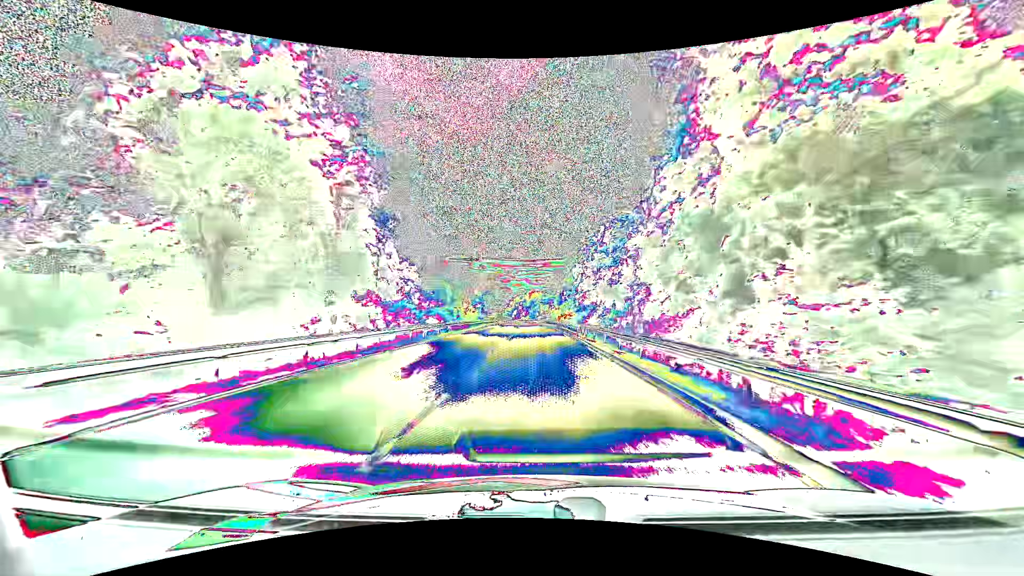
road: primary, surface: asphalt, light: Day
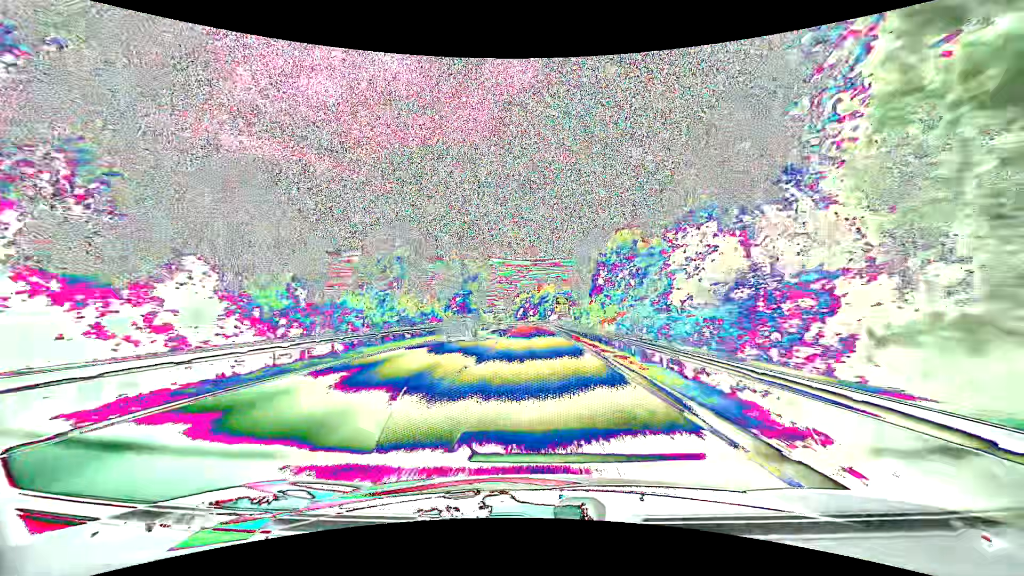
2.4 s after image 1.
(-0.4, +51.3) m; -2°
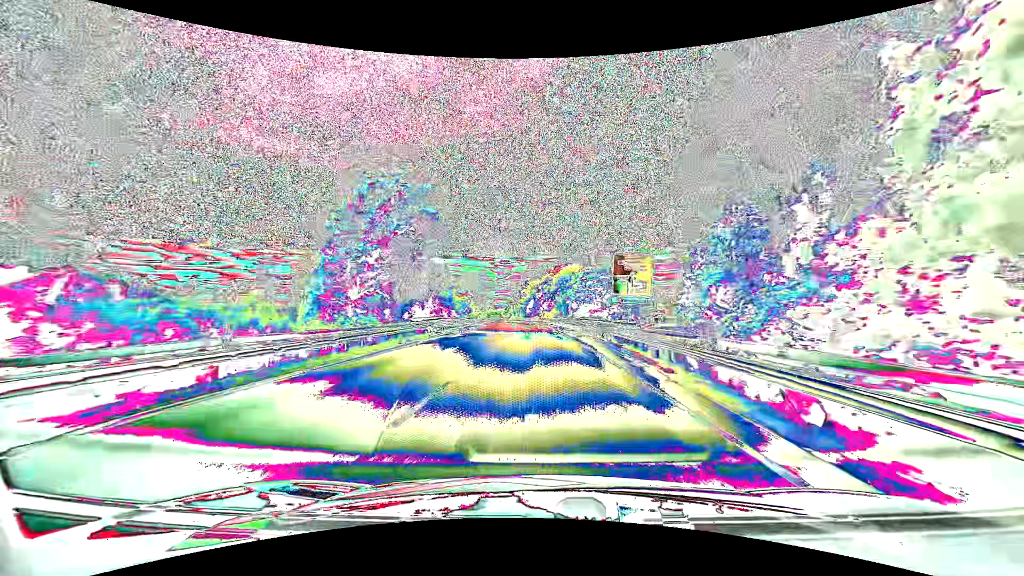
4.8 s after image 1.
(-0.4, +52.6) m; -1°
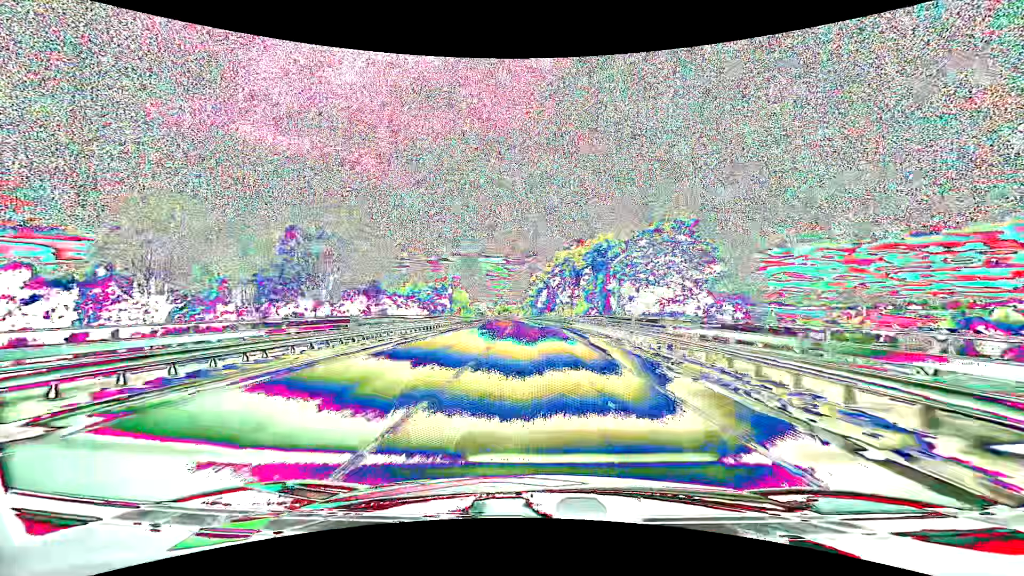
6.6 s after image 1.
(-0.3, +39.0) m; -1°
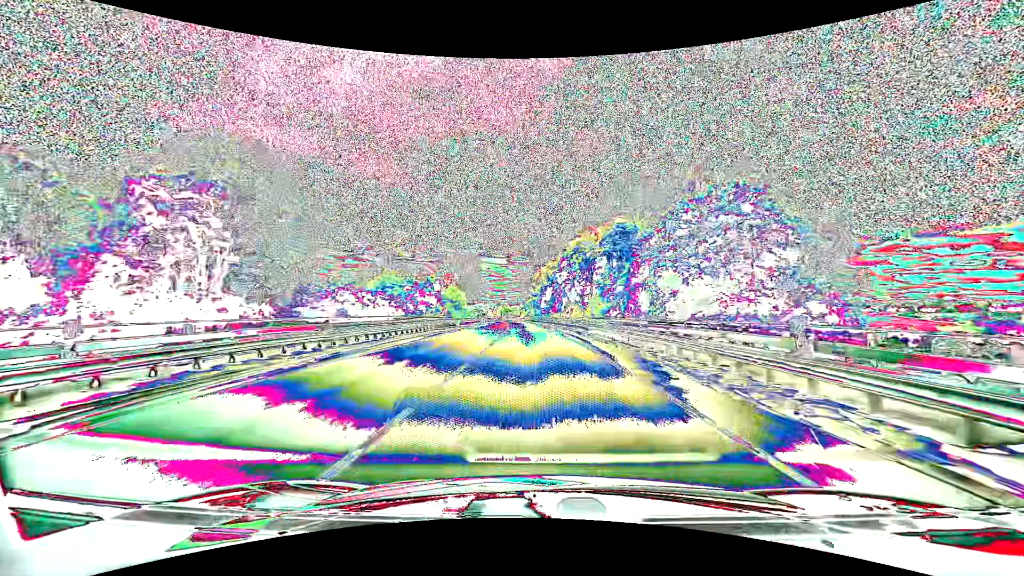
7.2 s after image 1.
(-0.1, +12.6) m; -1°
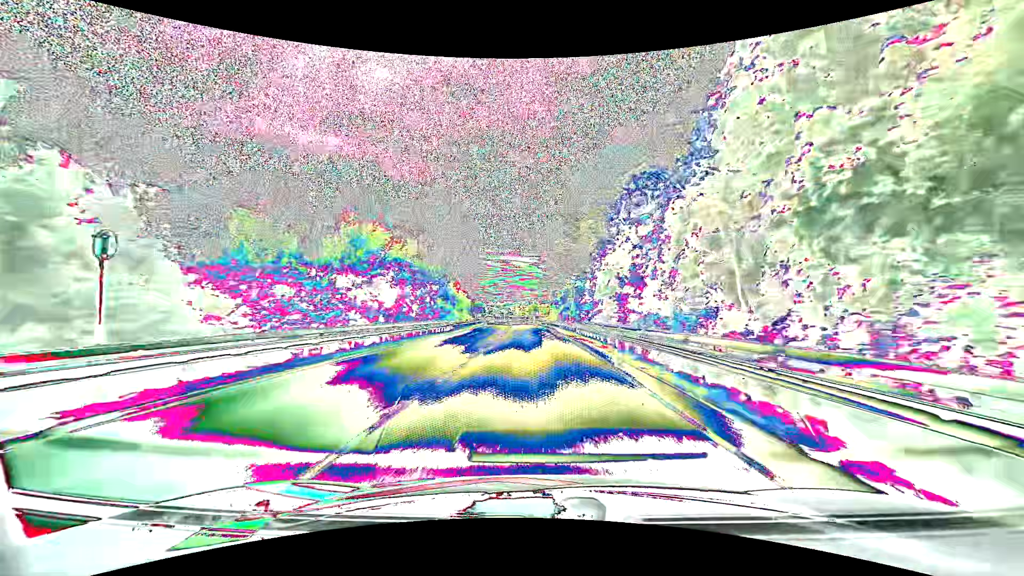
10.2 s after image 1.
(-1.5, +59.2) m; -3°
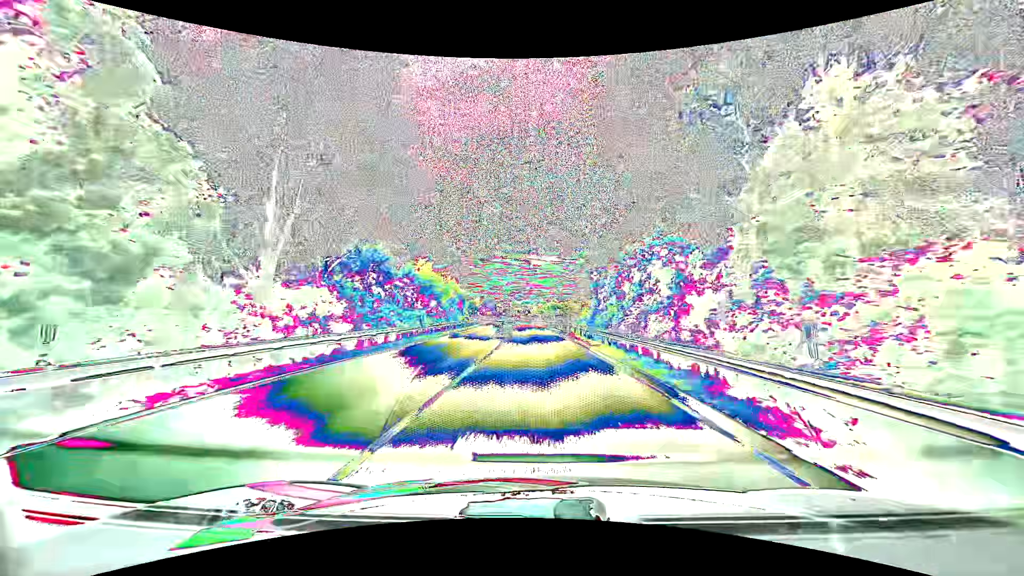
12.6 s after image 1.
(-1.0, +43.7) m; -2°
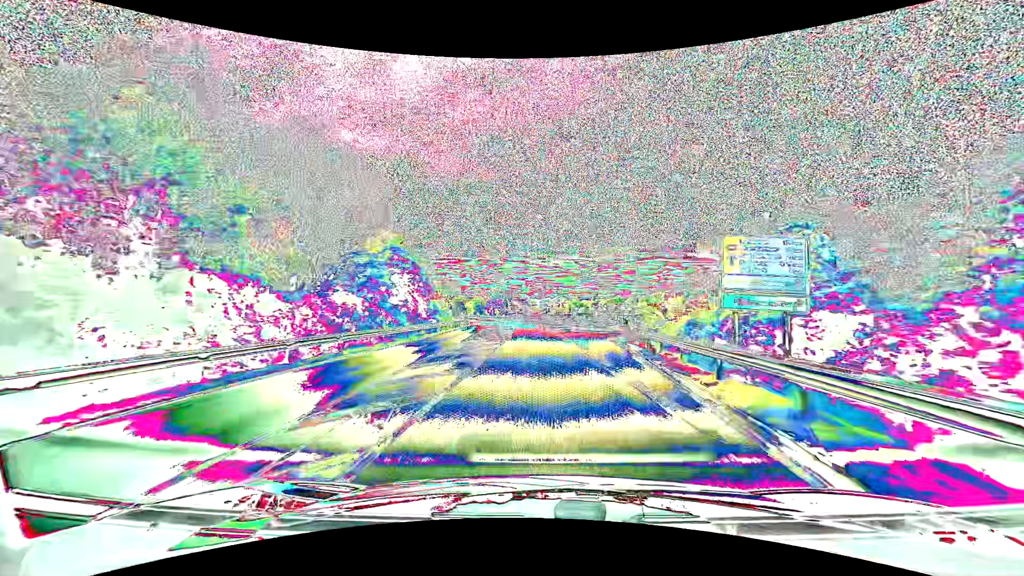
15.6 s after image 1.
(-0.5, +54.2) m; -2°
(0, +10) (0, +20) (0, +30) (-1, +40) (-1, +50) (-2, +60) (-2, +70) (-3, +80) (-4, +90) (-5, +100) m
